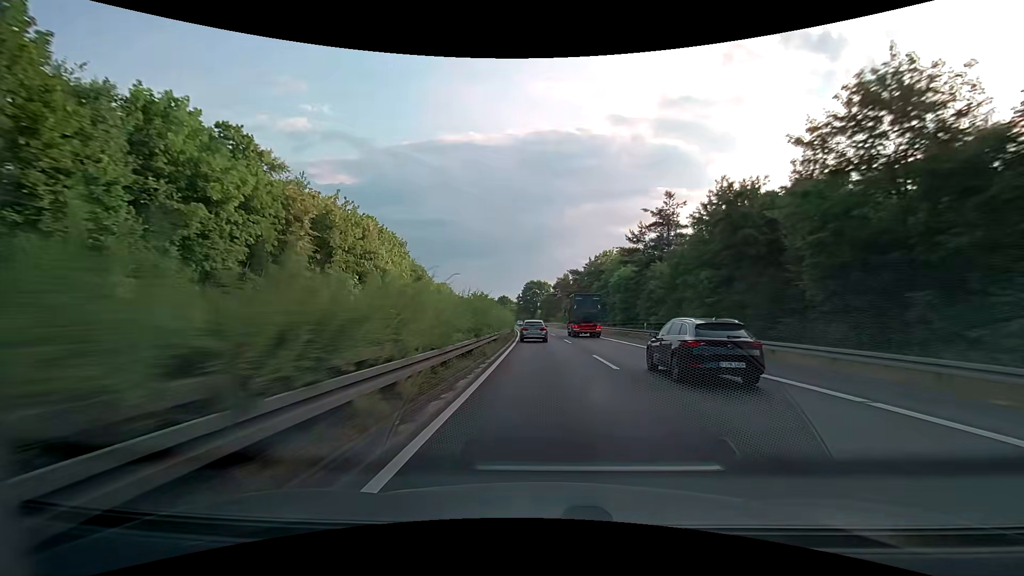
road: trunk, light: Day
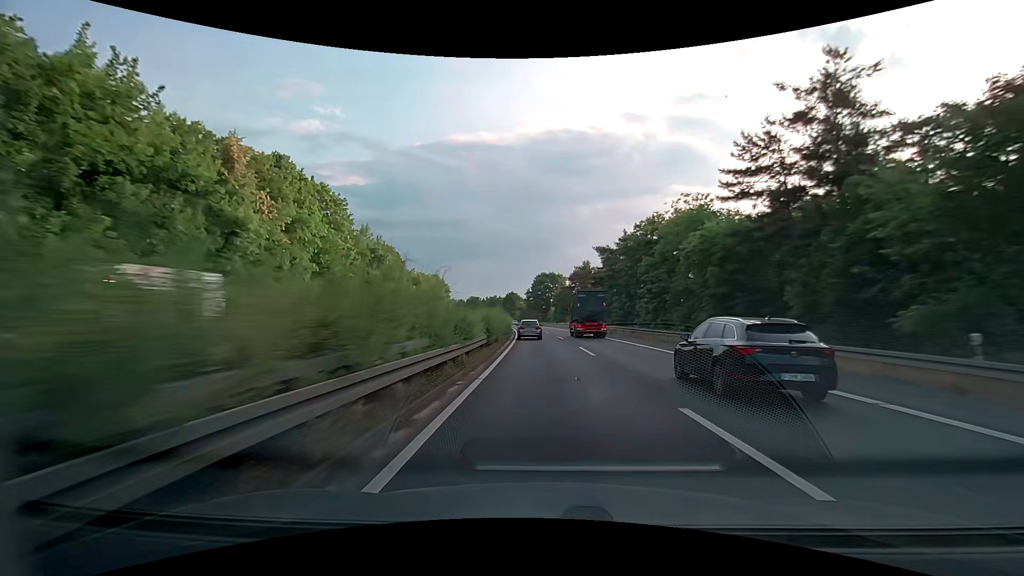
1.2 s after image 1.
(-0.3, +30.4) m; -2°
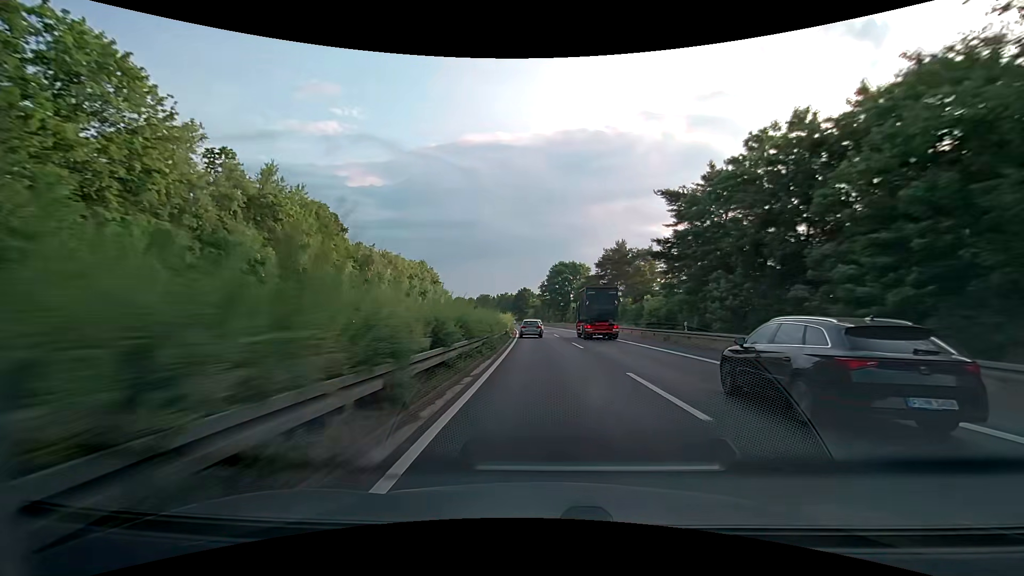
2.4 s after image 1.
(-0.5, +31.0) m; -2°
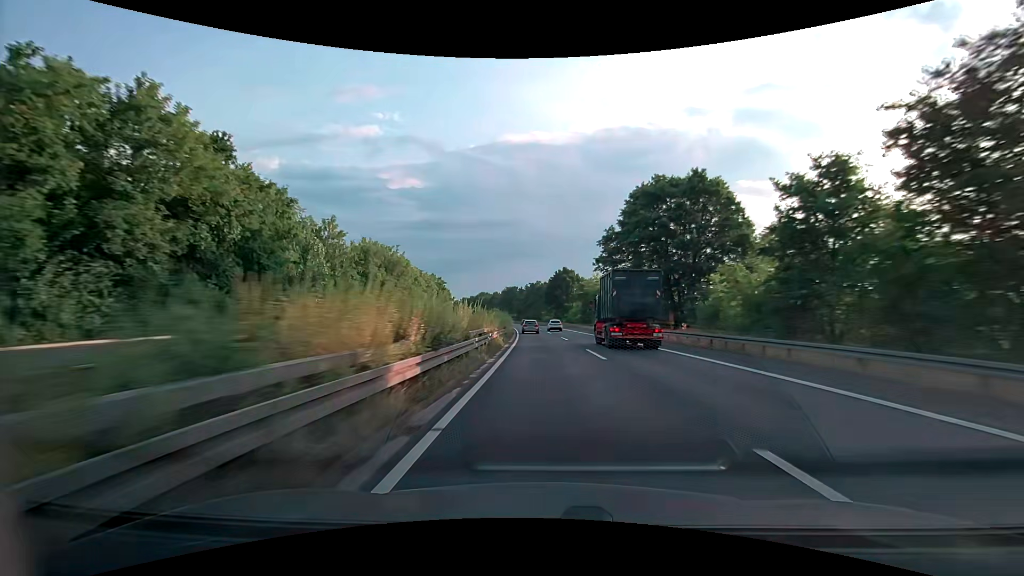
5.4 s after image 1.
(-3.0, +79.1) m; -4°
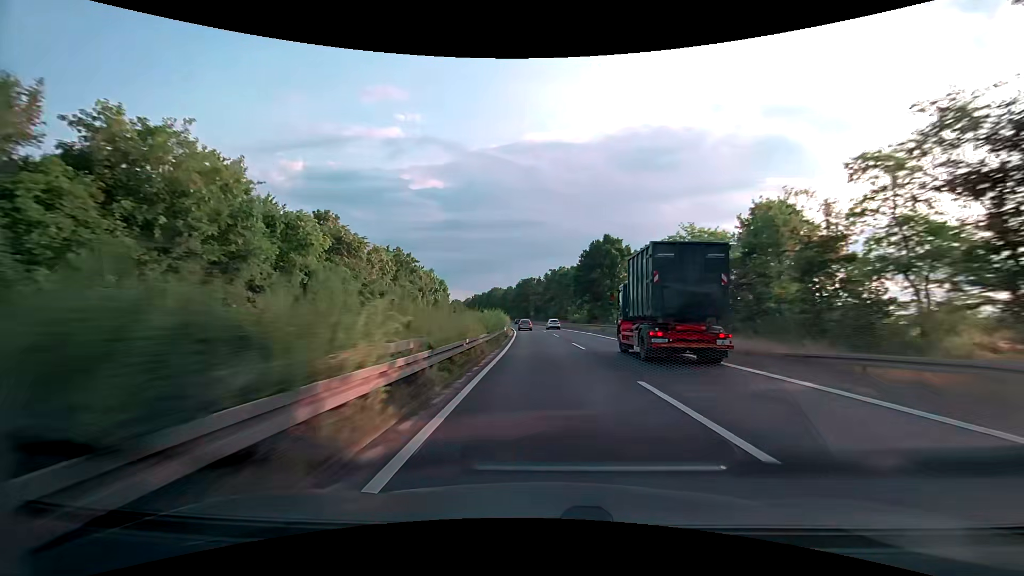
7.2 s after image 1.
(-1.0, +48.2) m; -2°
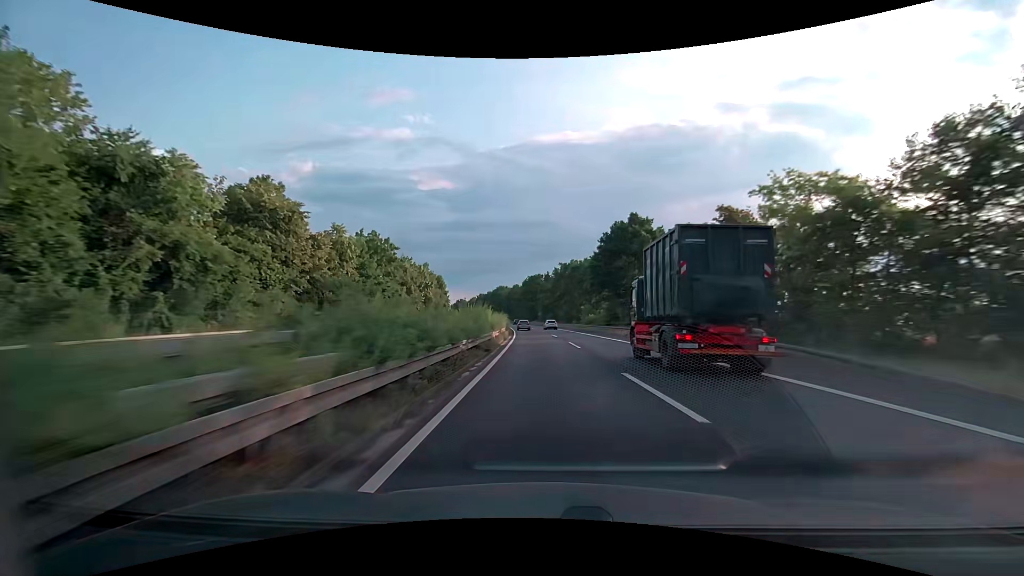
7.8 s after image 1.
(-0.1, +16.2) m; -1°
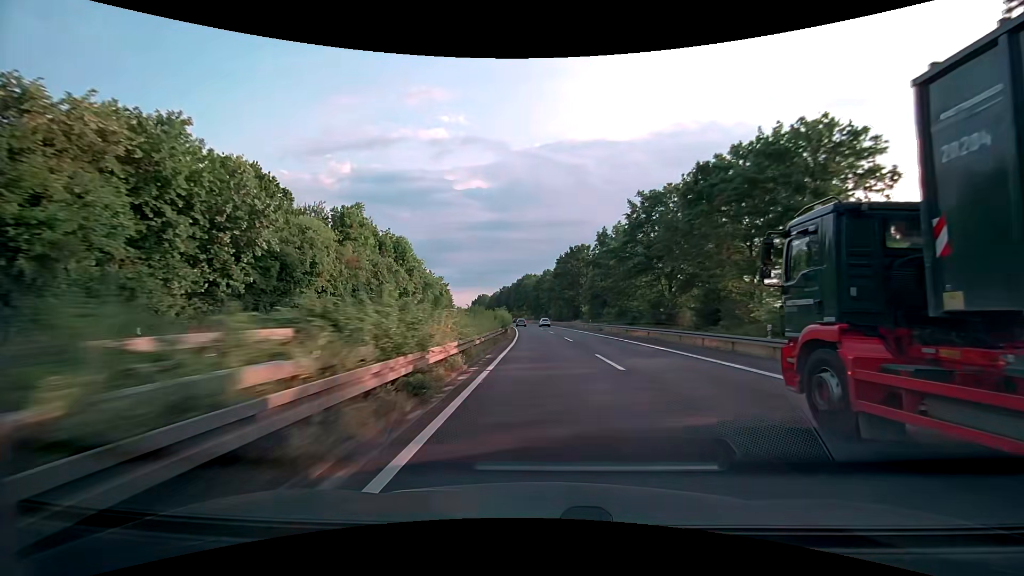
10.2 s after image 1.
(-2.3, +64.9) m; -4°
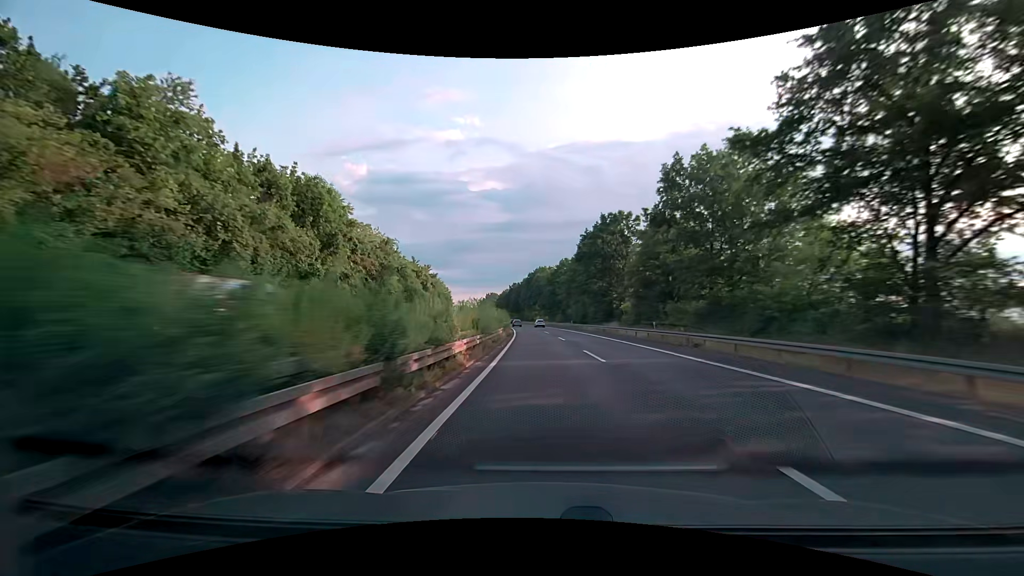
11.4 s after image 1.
(-0.6, +32.6) m; -2°
(0, +10) (0, +20) (0, +30) (-1, +40) (-1, +50) (-1, +60) (-2, +70) (-2, +80) (-3, +90) (-4, +100) m
